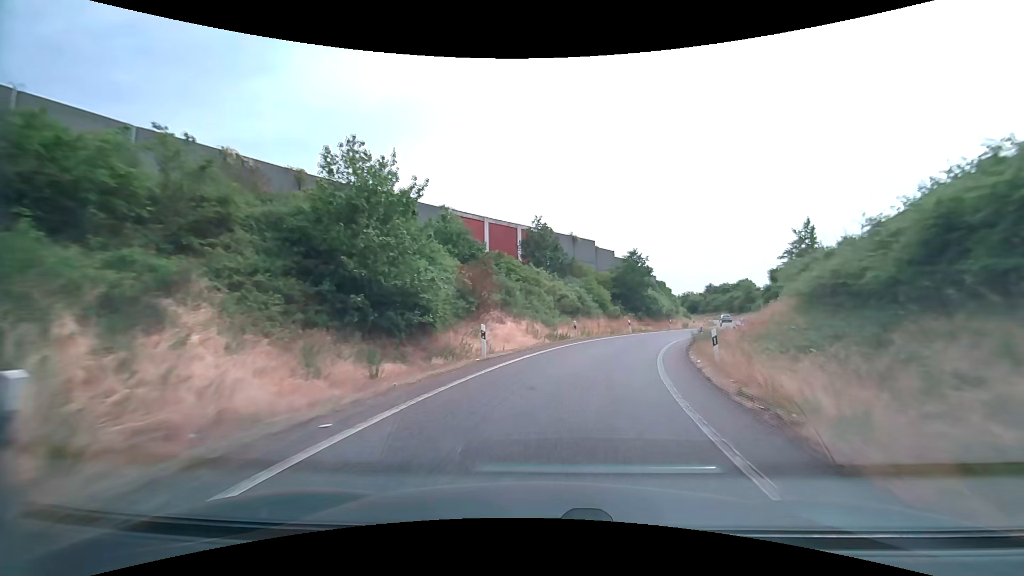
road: motorway_link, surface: asphalt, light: Day
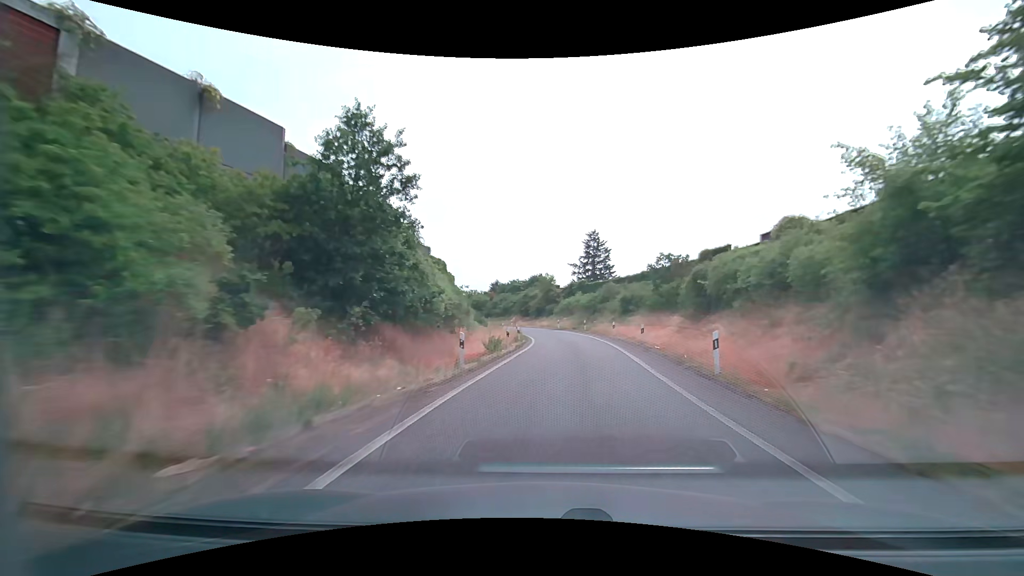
(+8.5, +38.0) m; +25°
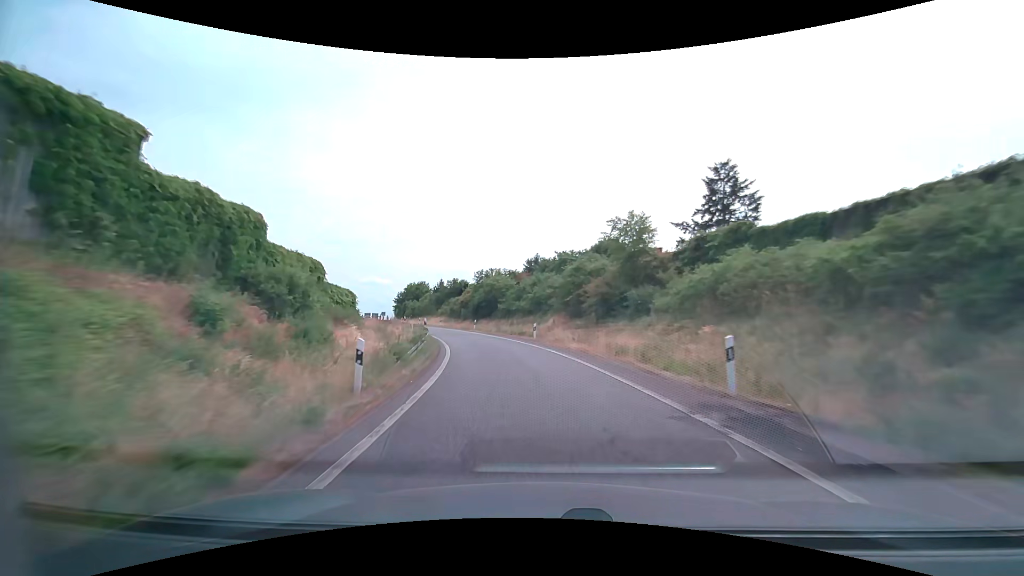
(+1.3, +50.6) m; -6°
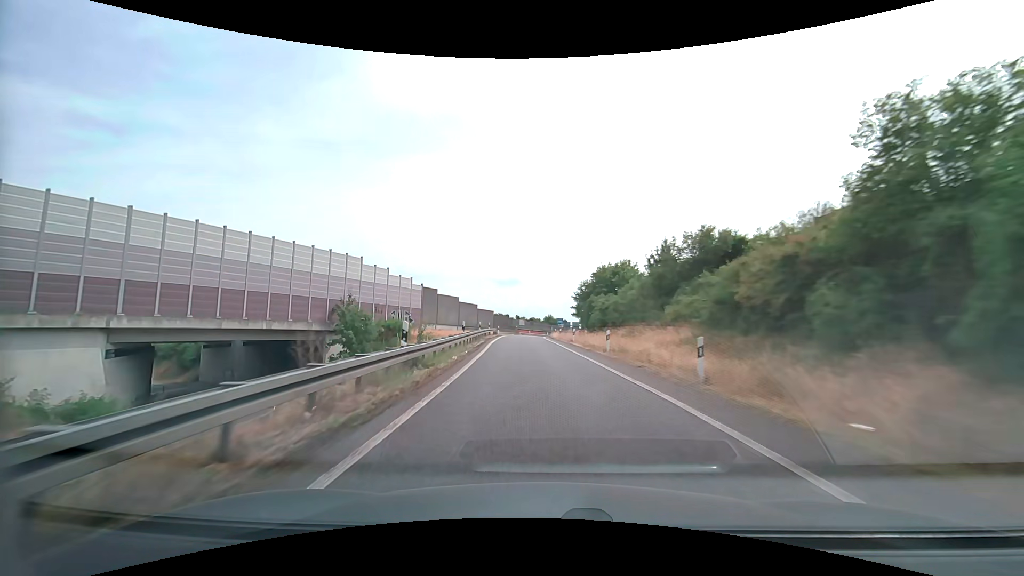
(-10.9, +50.3) m; -24°
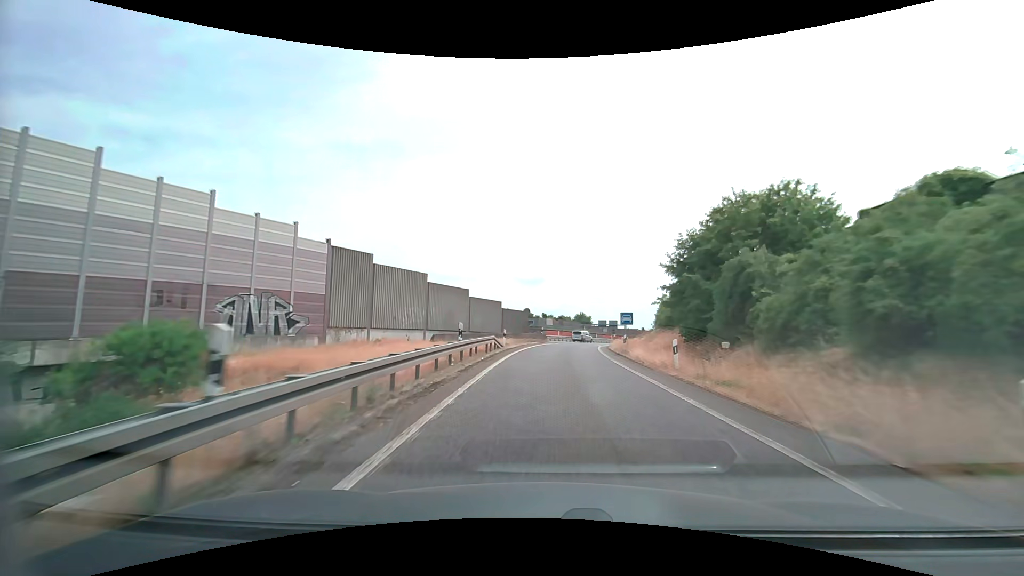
(-1.9, +31.4) m; -4°
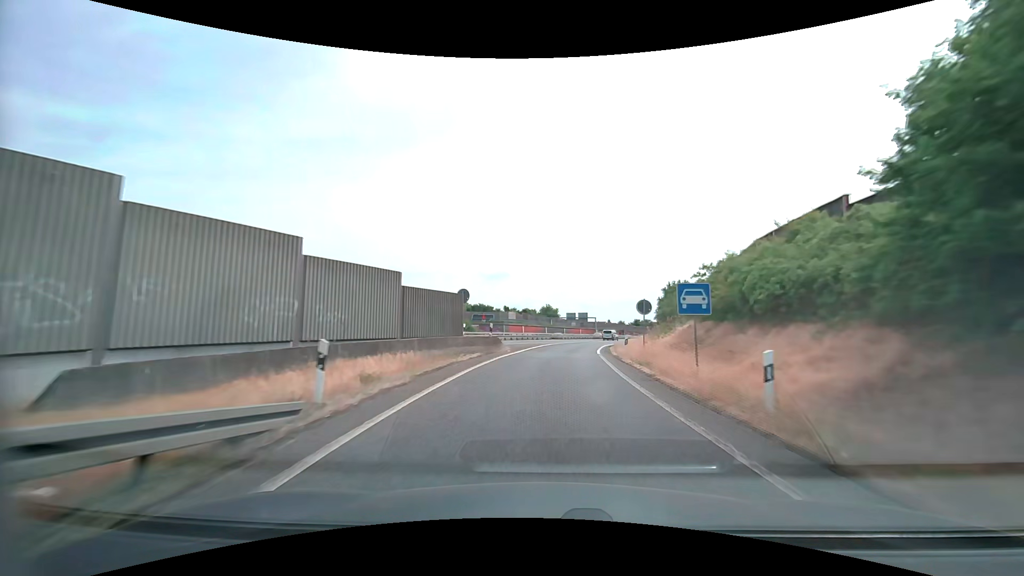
(+0.6, +21.2) m; +4°
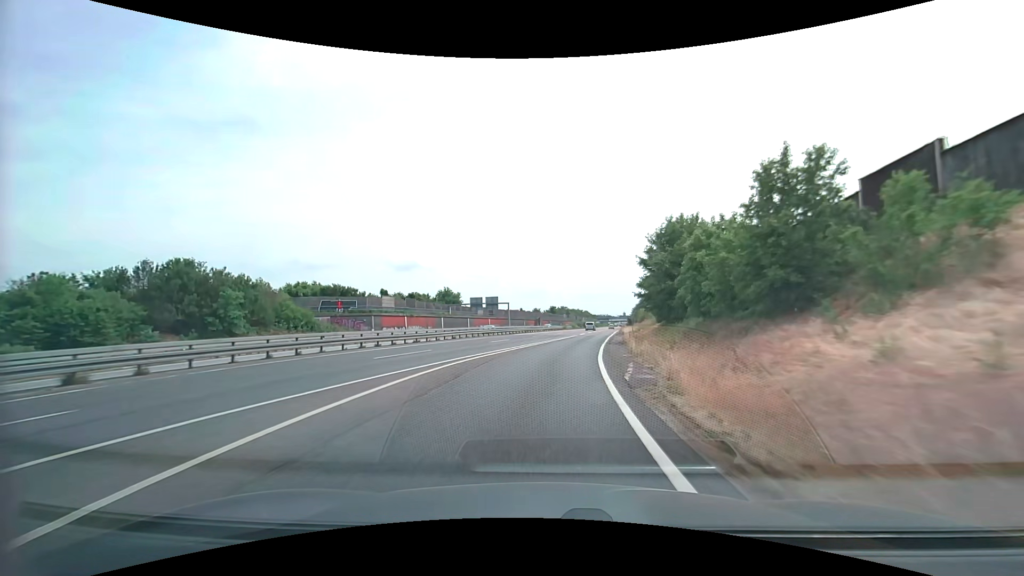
(+3.8, +43.5) m; +10°
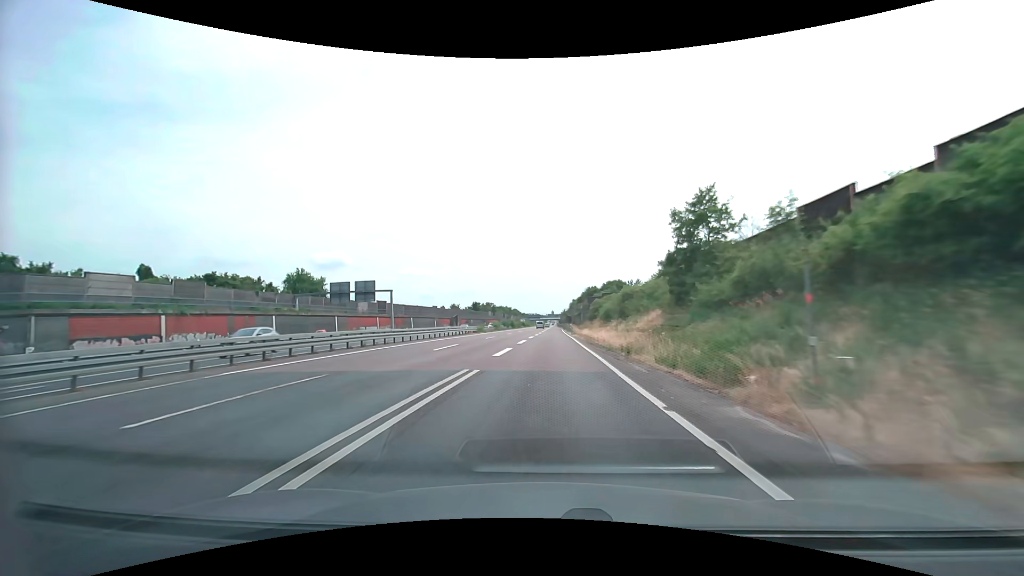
(+4.0, +46.1) m; +9°
(0, +10) (0, +20) (0, +30) (+1, +40) (+1, +50) (+1, +60) (+1, +70) (+2, +80) (+2, +90) (+2, +100) m
